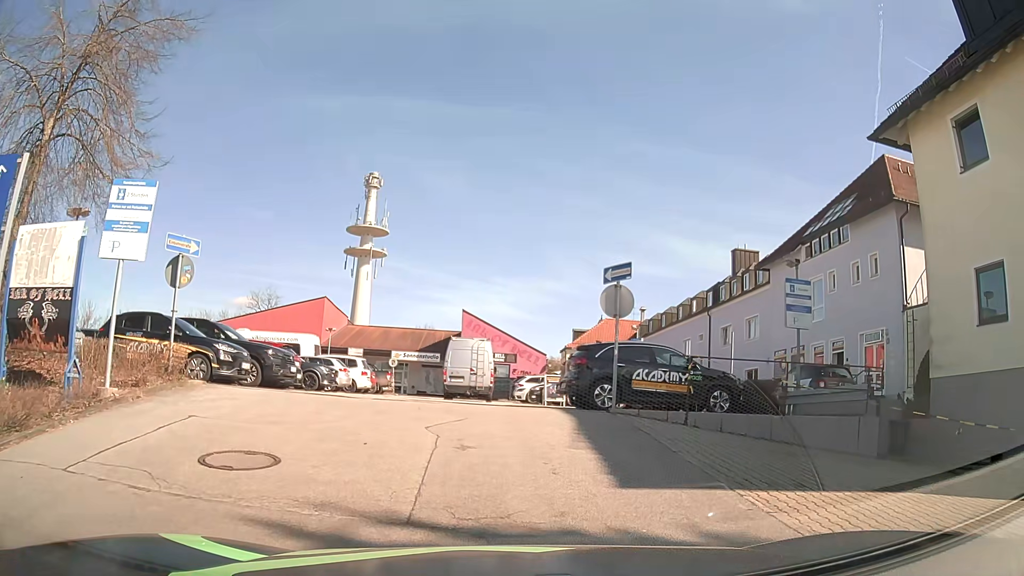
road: residential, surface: asphalt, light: Day
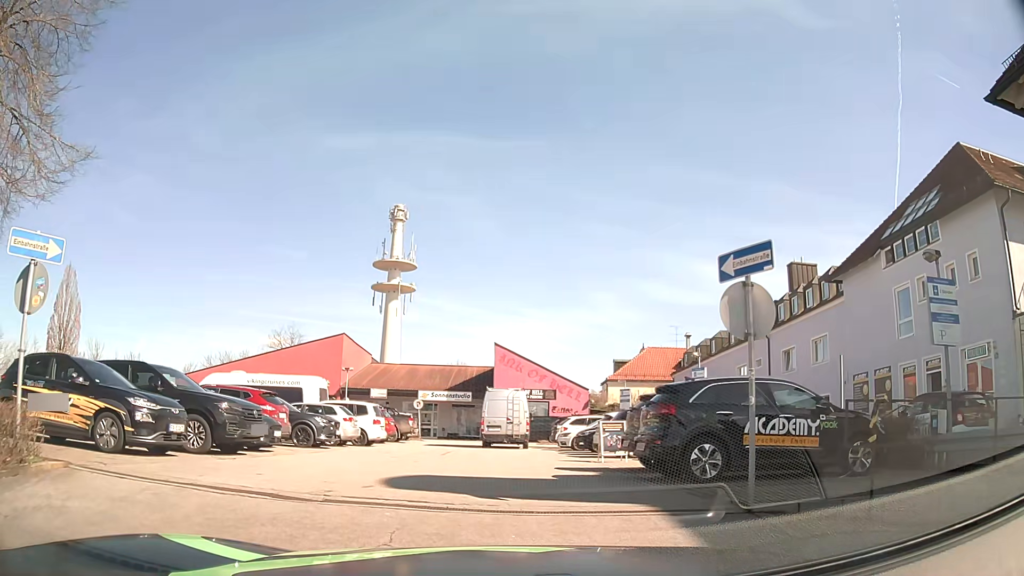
(-0.1, +5.2) m; -4°
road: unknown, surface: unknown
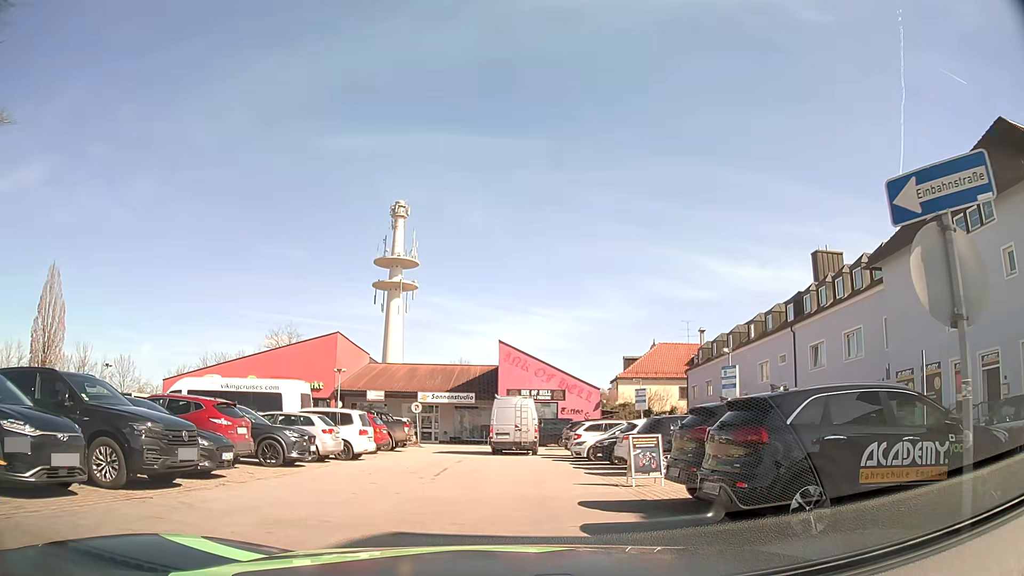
(0.0, +3.3) m; -1°
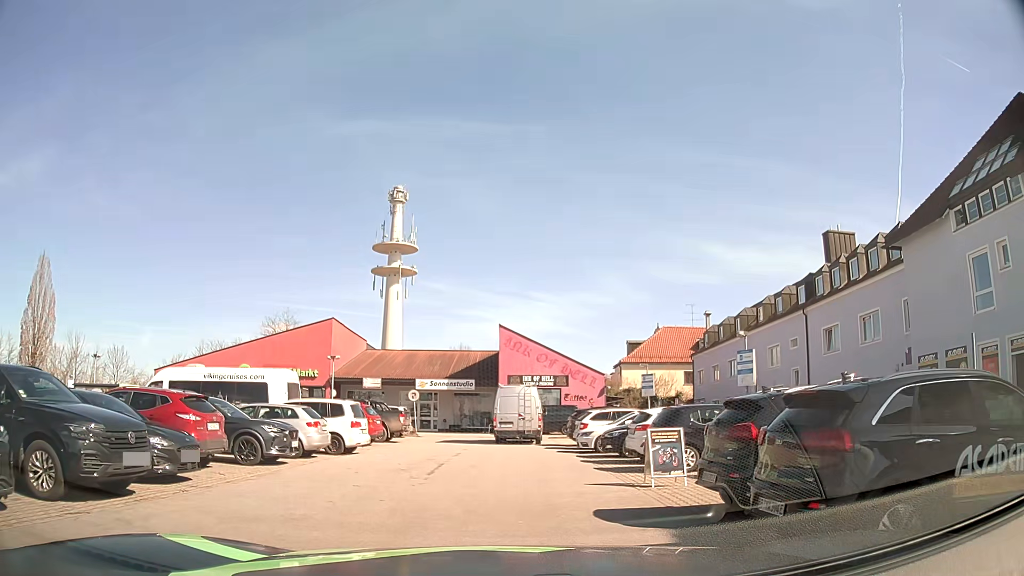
(0.0, +1.6) m; 0°
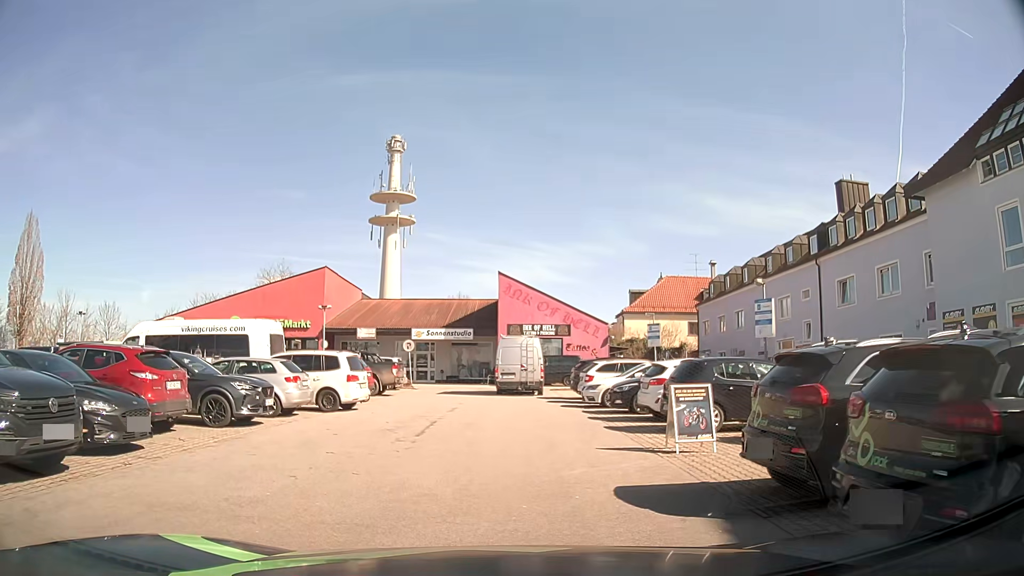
(0.0, +1.7) m; +1°
